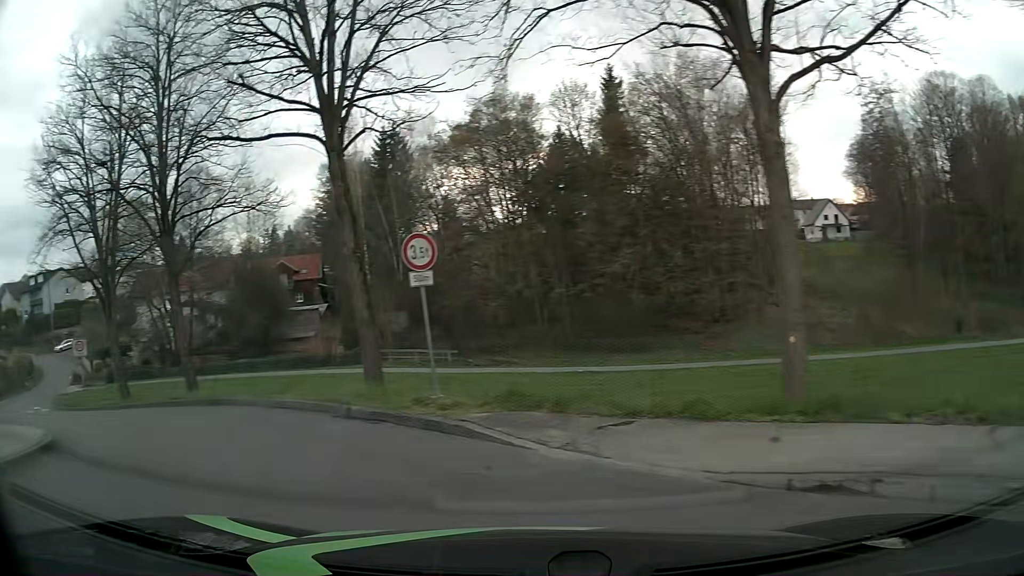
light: Day
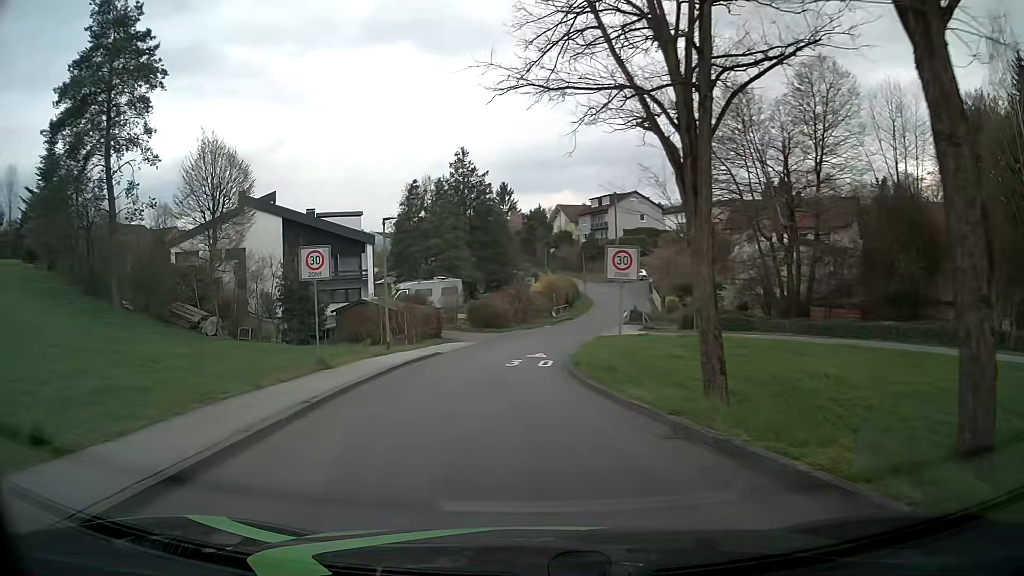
(-8.8, +14.6) m; -52°
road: residential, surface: asphalt
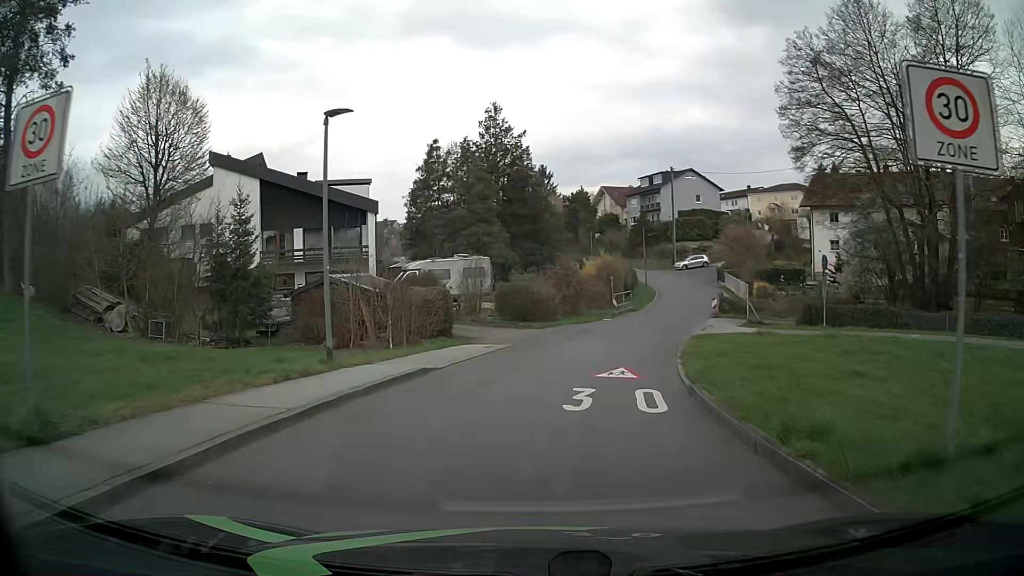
(-0.4, +12.9) m; -1°
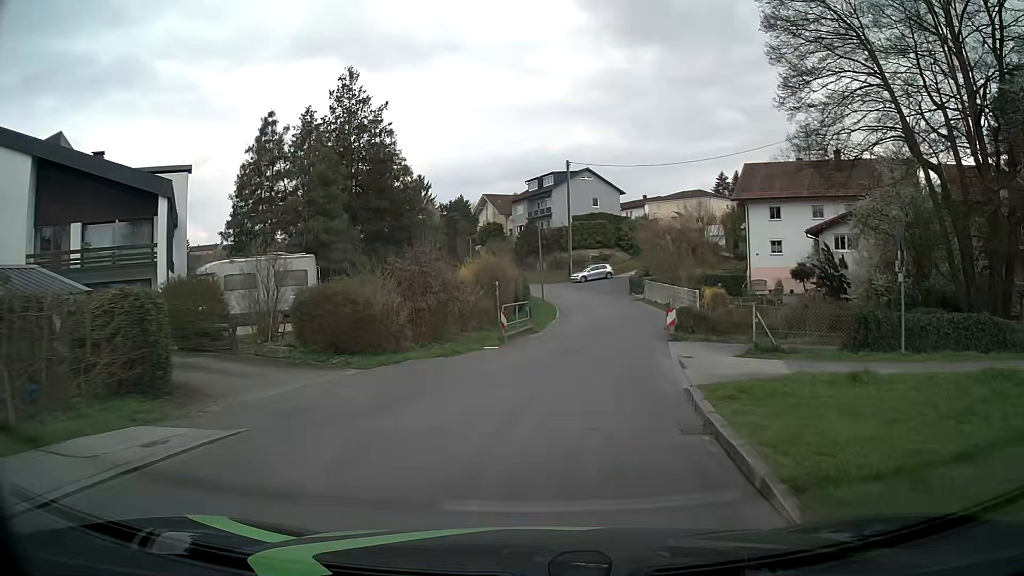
(+1.0, +13.4) m; +10°
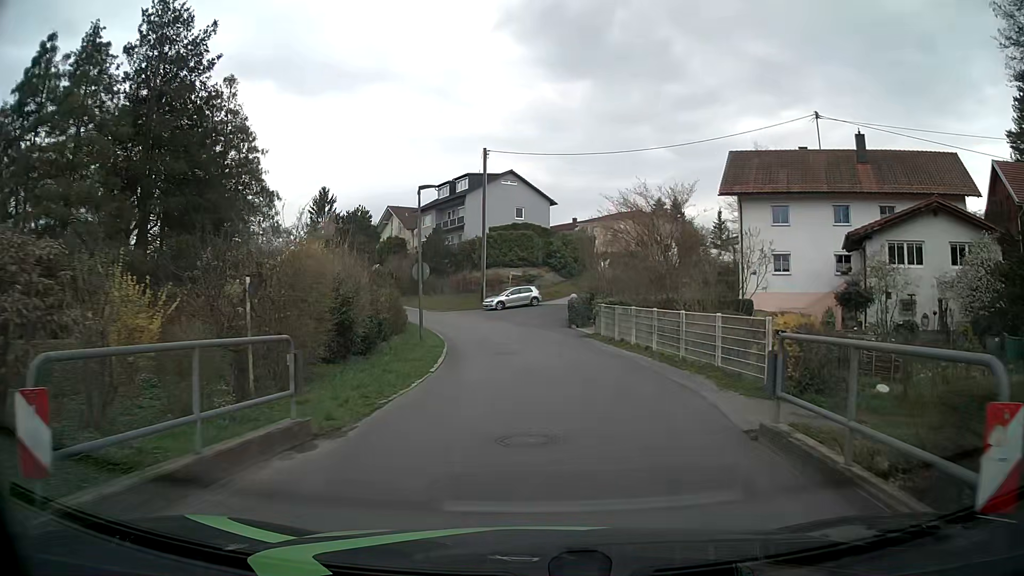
(+1.2, +17.2) m; +6°
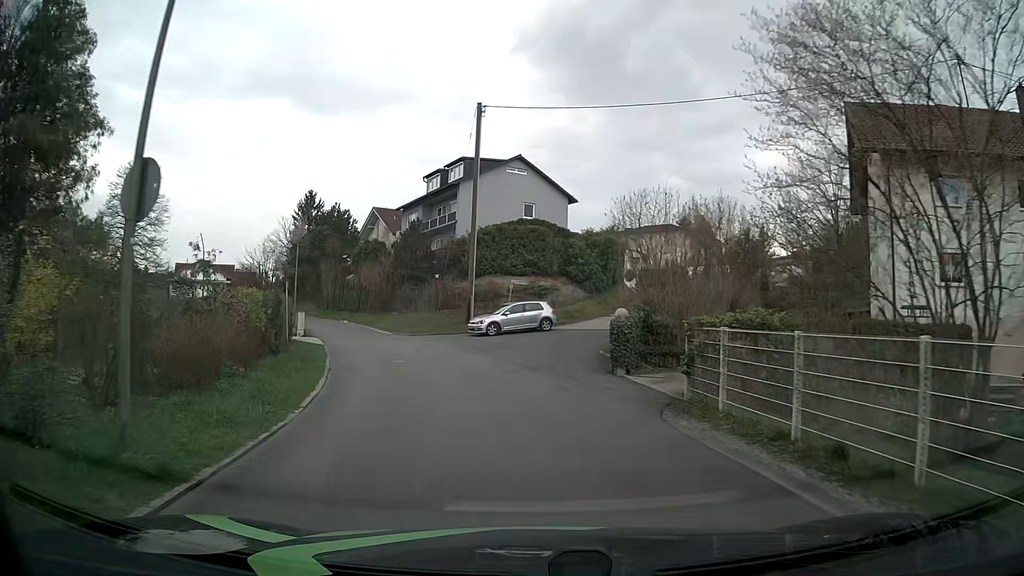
(+0.2, +16.2) m; -1°
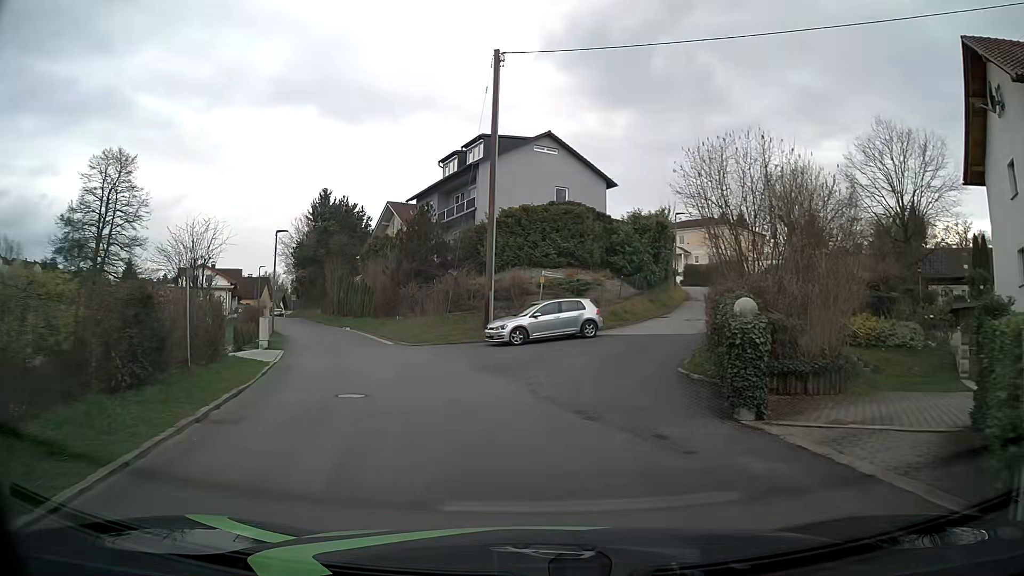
(-0.1, +8.0) m; -2°
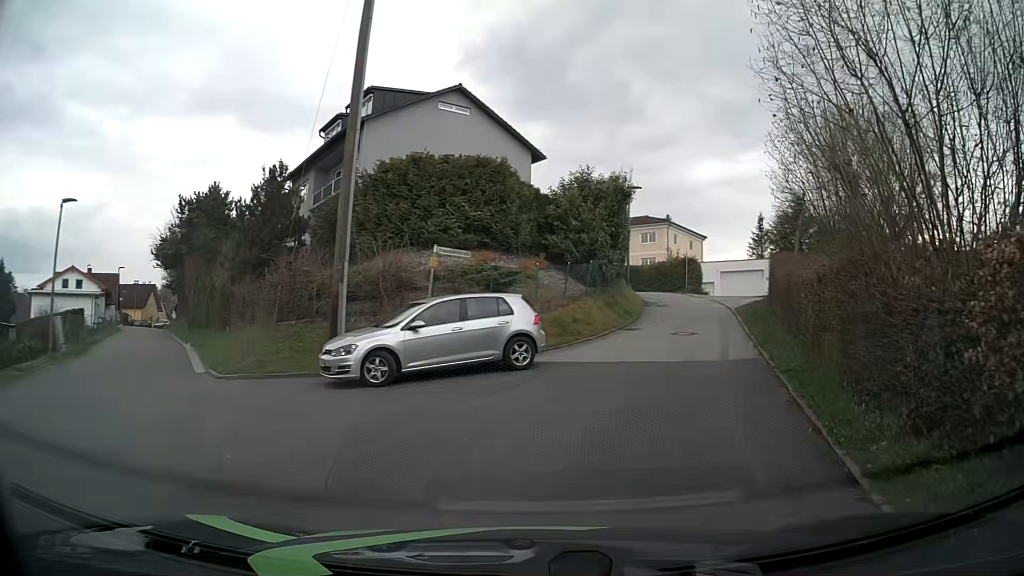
(+0.3, +11.7) m; +7°
(+1, +10) (+4, +19) (+7, +29) (+7, +39) (+7, +49) (+5, +59) (+2, +69) (-1, +78) (-5, +87) (-8, +97) m
